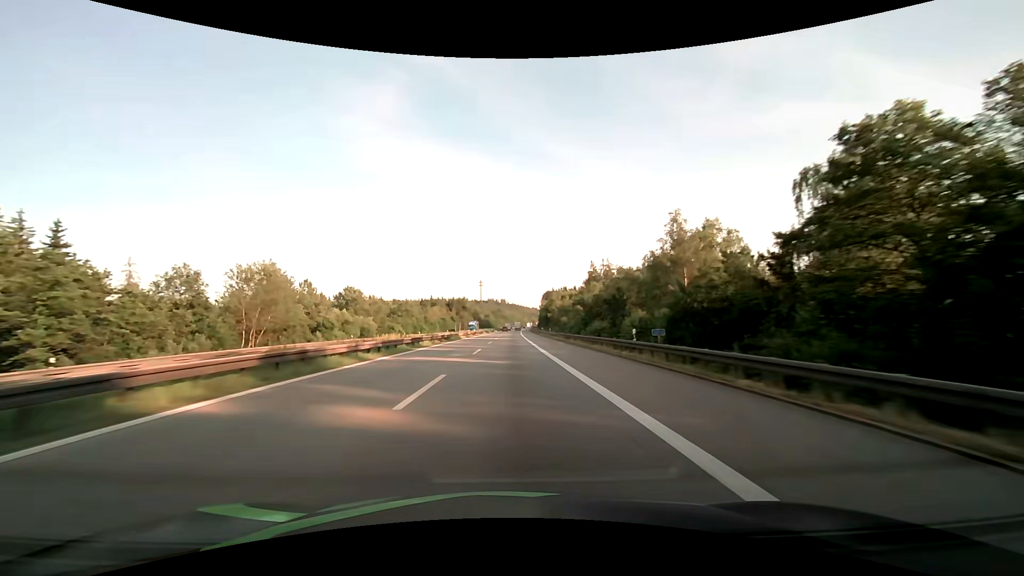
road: motorway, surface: asphalt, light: Day
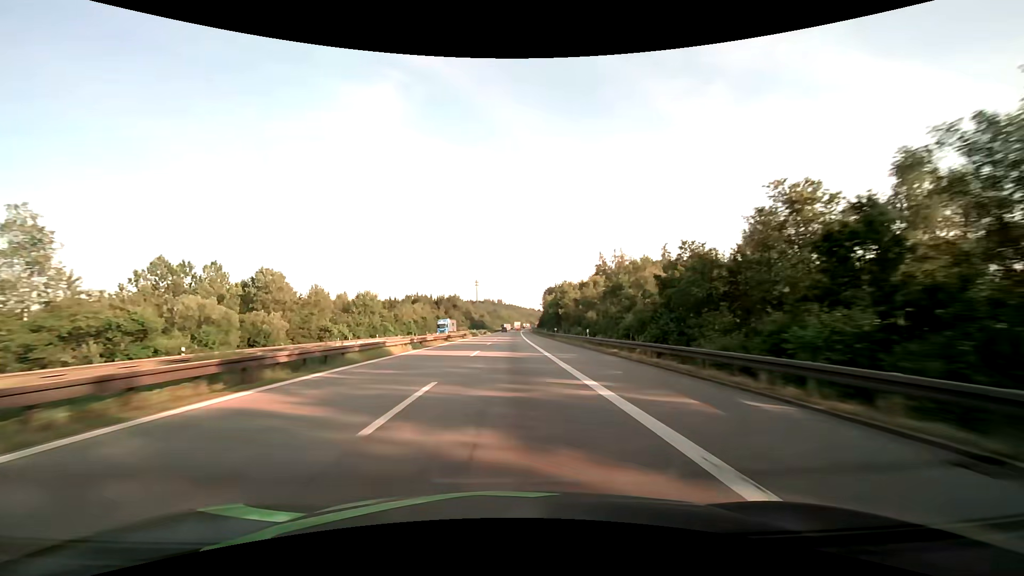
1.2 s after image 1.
(+0.1, +38.0) m; 0°
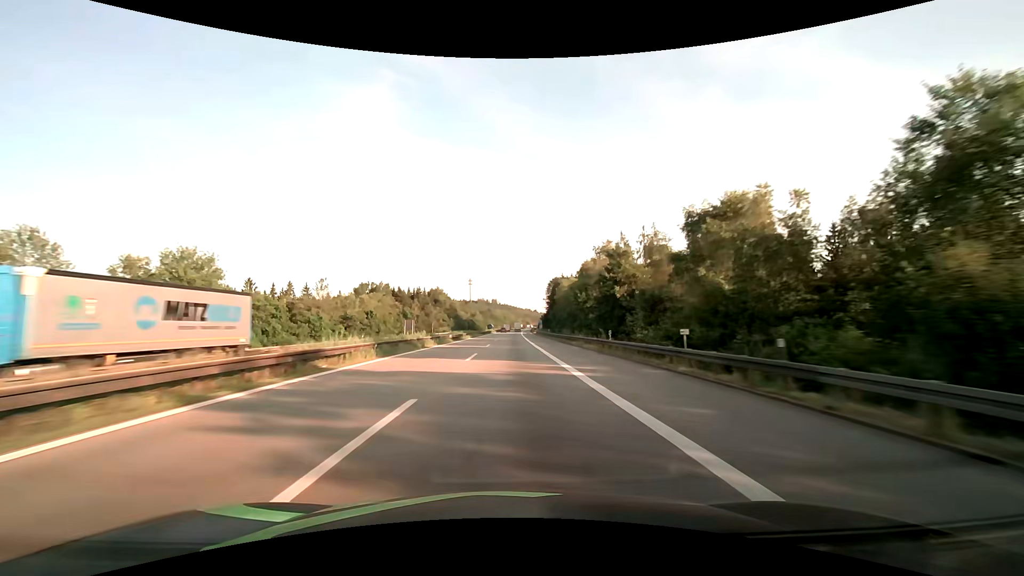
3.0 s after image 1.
(+0.2, +57.0) m; +1°
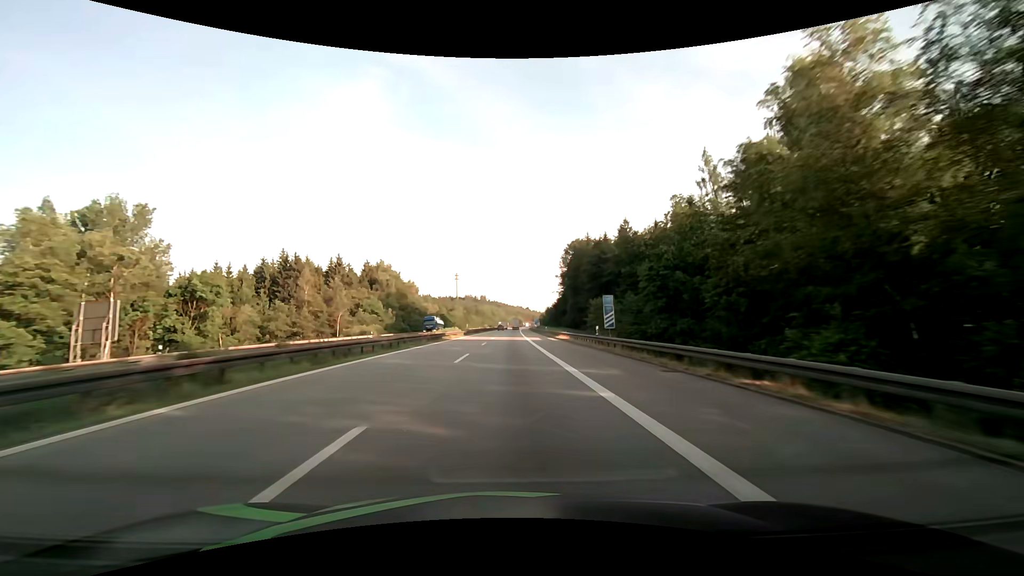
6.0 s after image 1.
(+0.9, +92.6) m; +1°
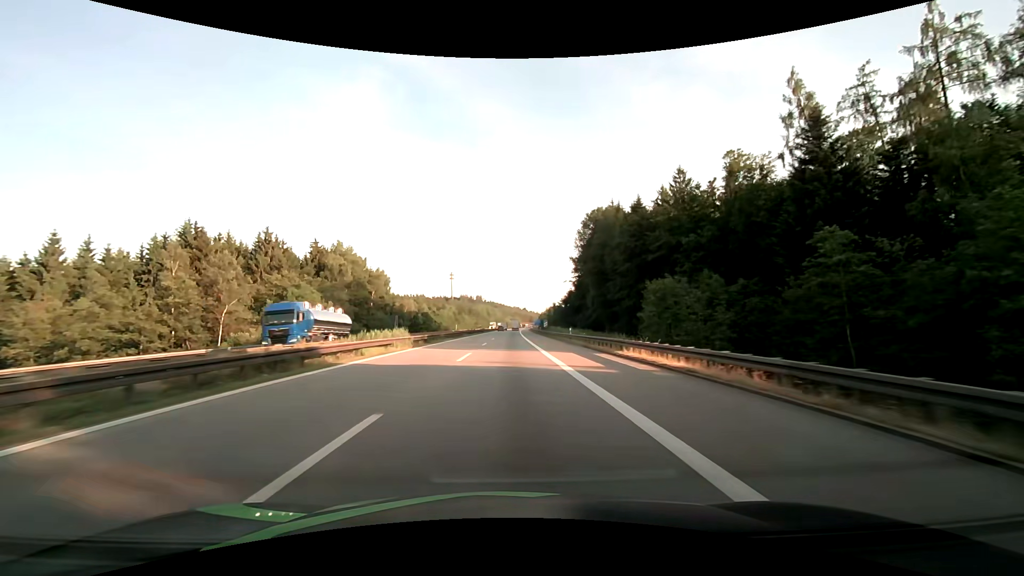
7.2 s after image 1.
(+0.1, +34.9) m; 0°
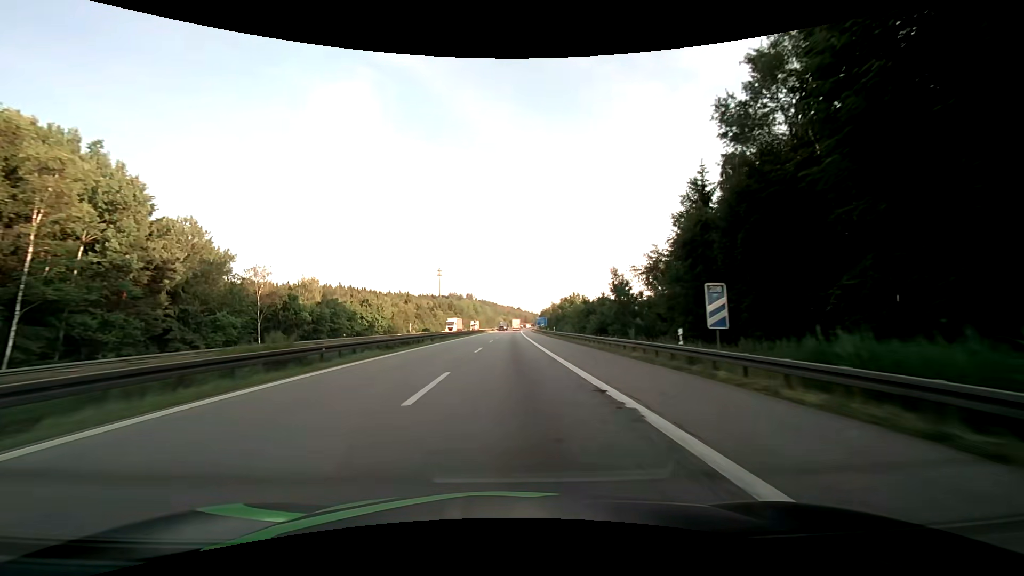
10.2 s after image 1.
(+0.4, +82.7) m; +1°
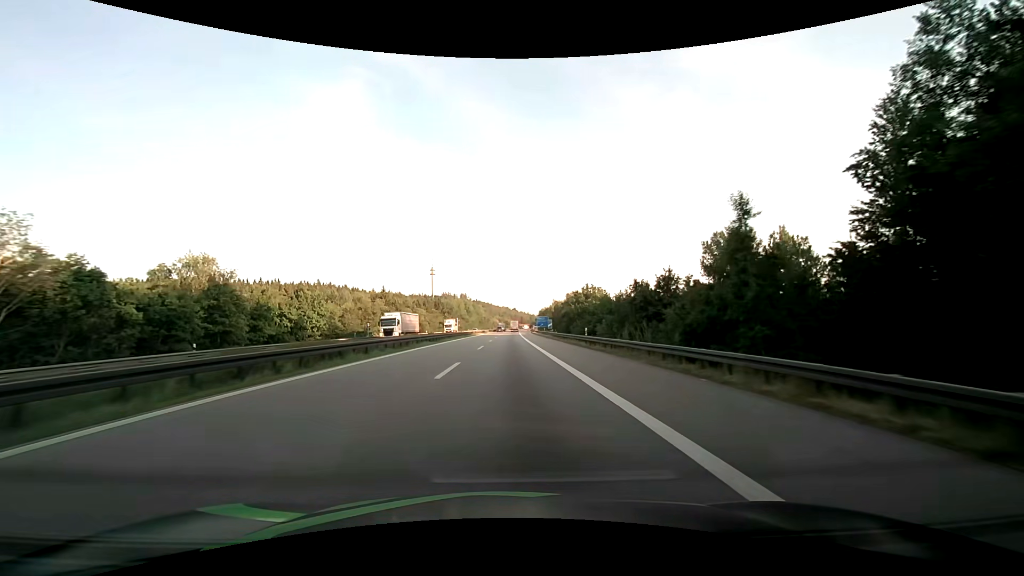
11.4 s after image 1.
(+0.1, +31.3) m; +1°
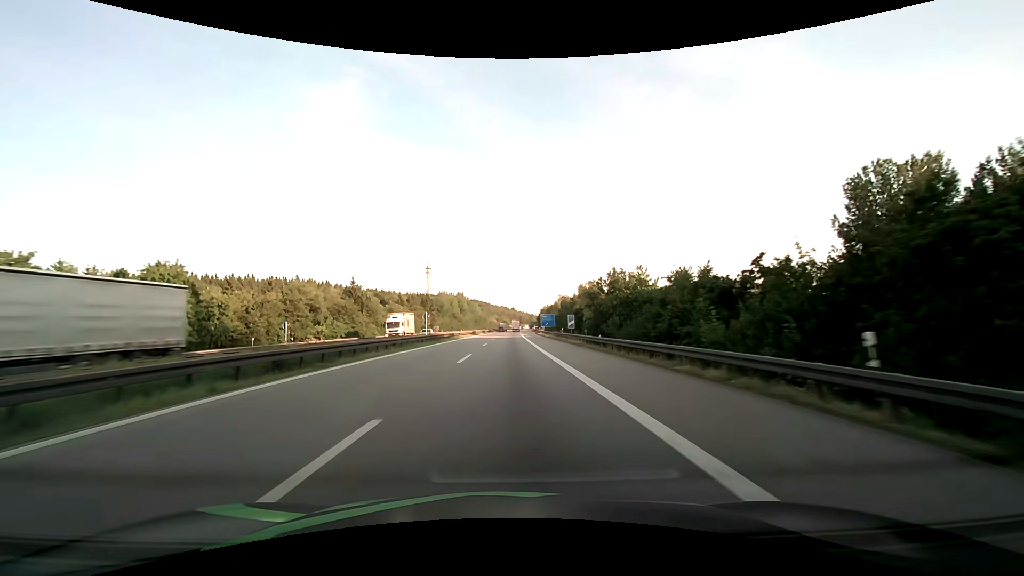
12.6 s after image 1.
(0.0, +30.0) m; 0°
(0, +10) (0, +20) (0, +30) (0, +40) (0, +50) (0, +60) (0, +70) (0, +80) (+1, +90) (+1, +100) m
